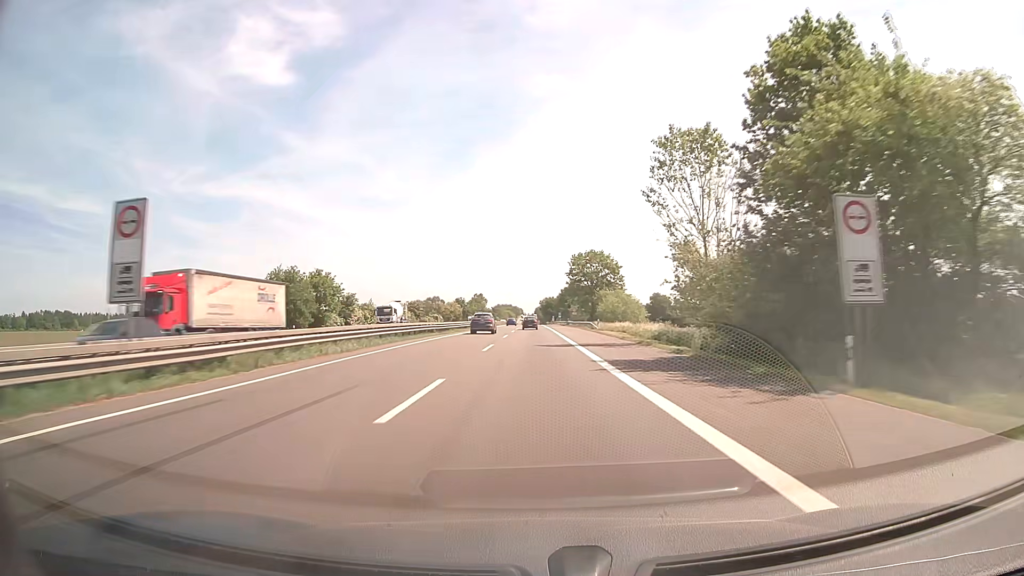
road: motorway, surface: asphalt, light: Day
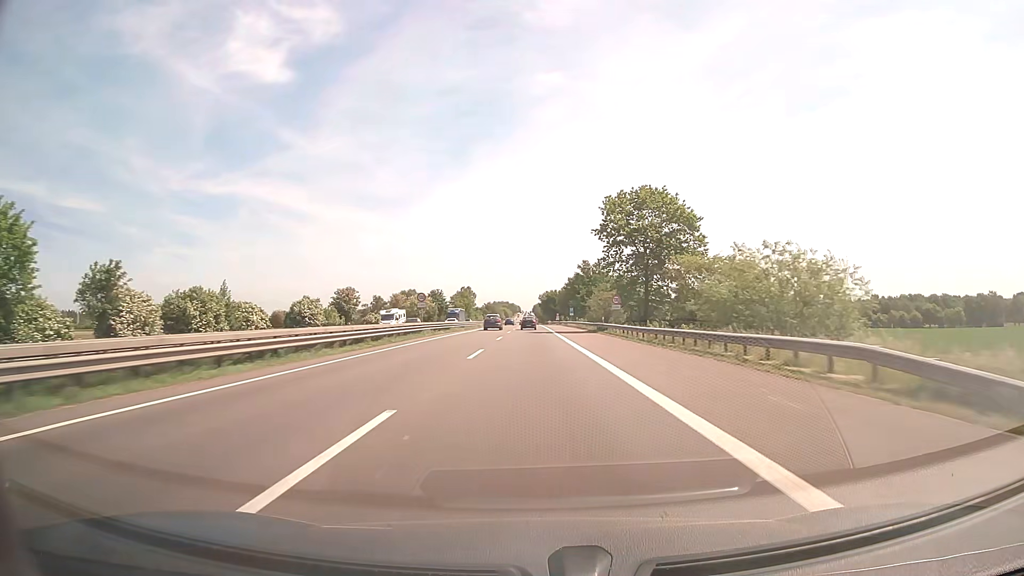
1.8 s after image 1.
(+0.1, +58.6) m; 0°
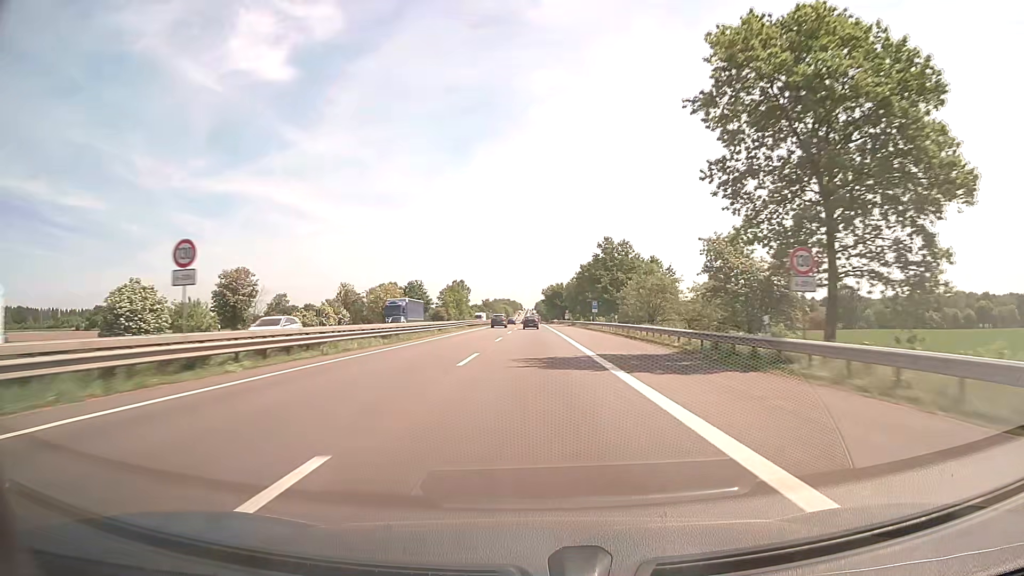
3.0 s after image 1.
(0.0, +39.0) m; 0°
